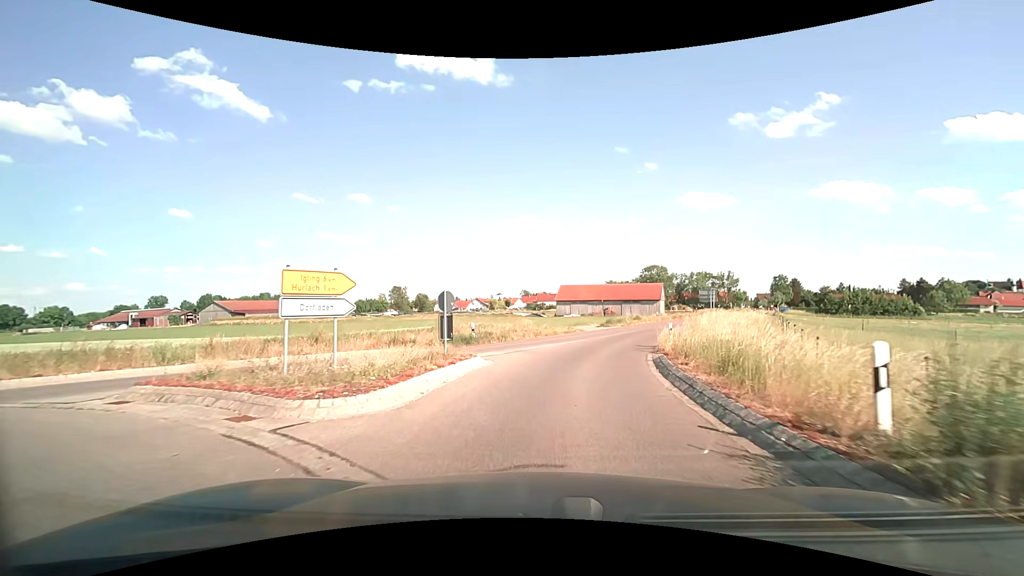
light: Day
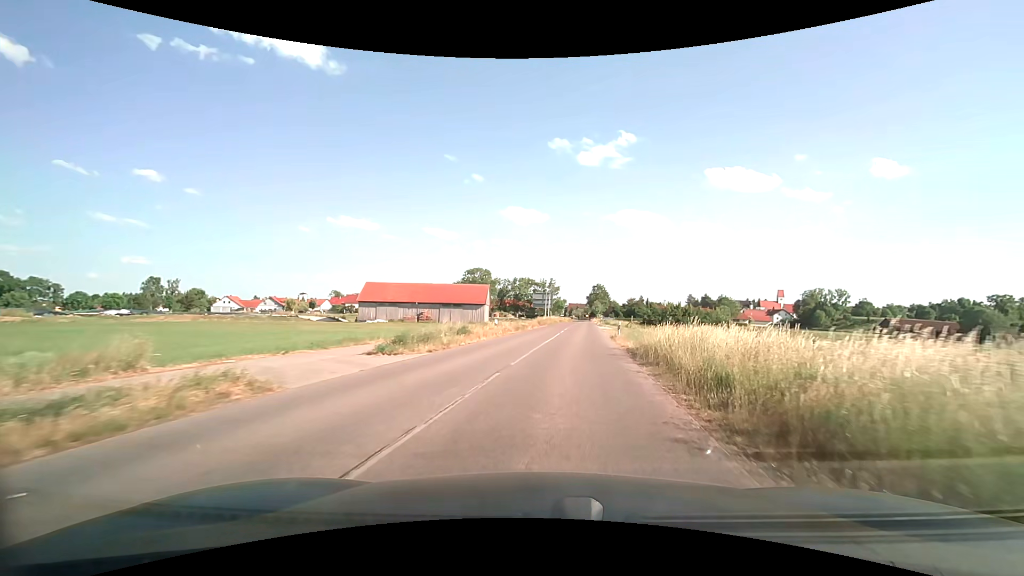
(+3.9, +25.7) m; +20°
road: tertiary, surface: asphalt
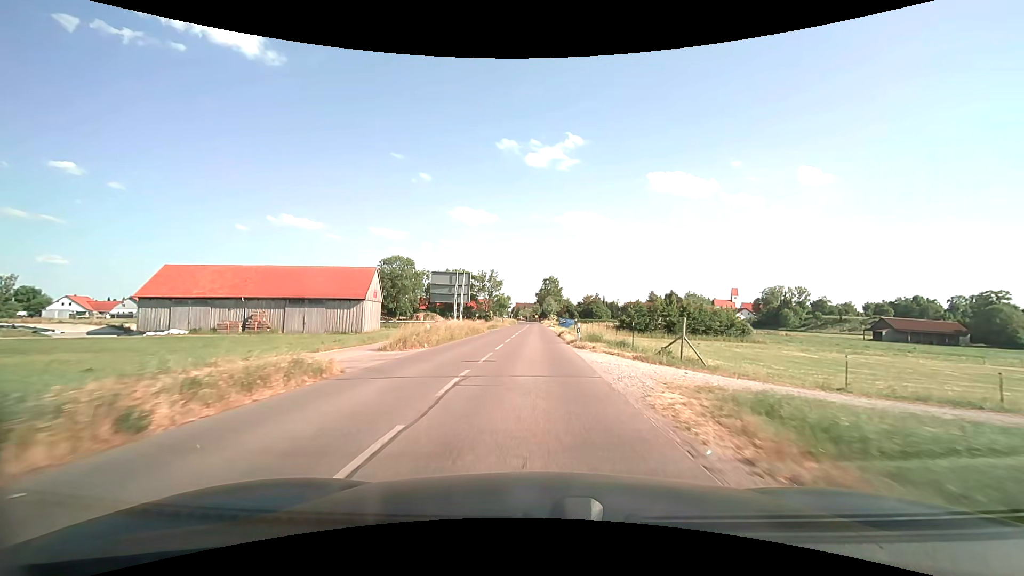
(+4.5, +42.8) m; +7°
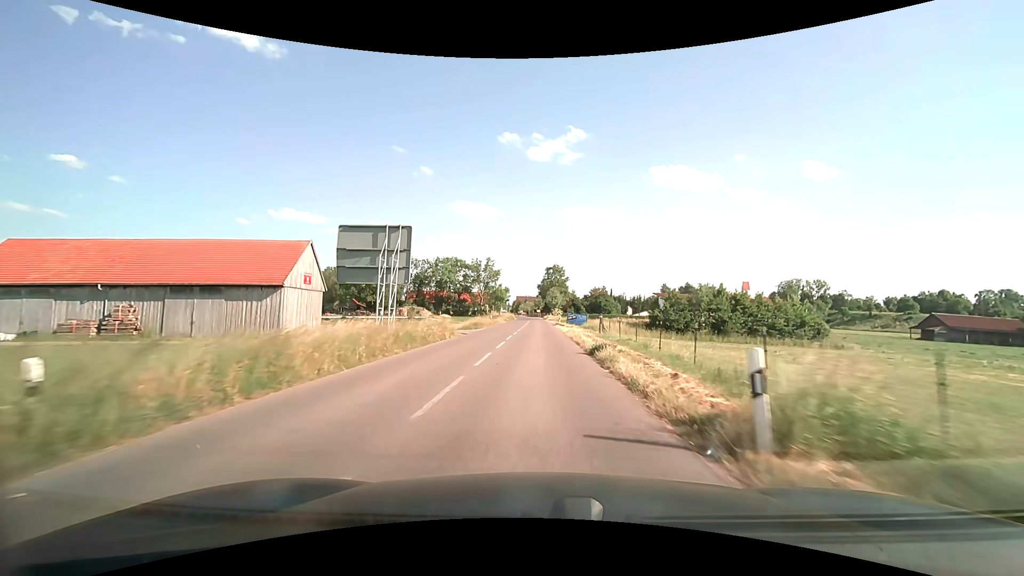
(0.0, +20.1) m; 0°
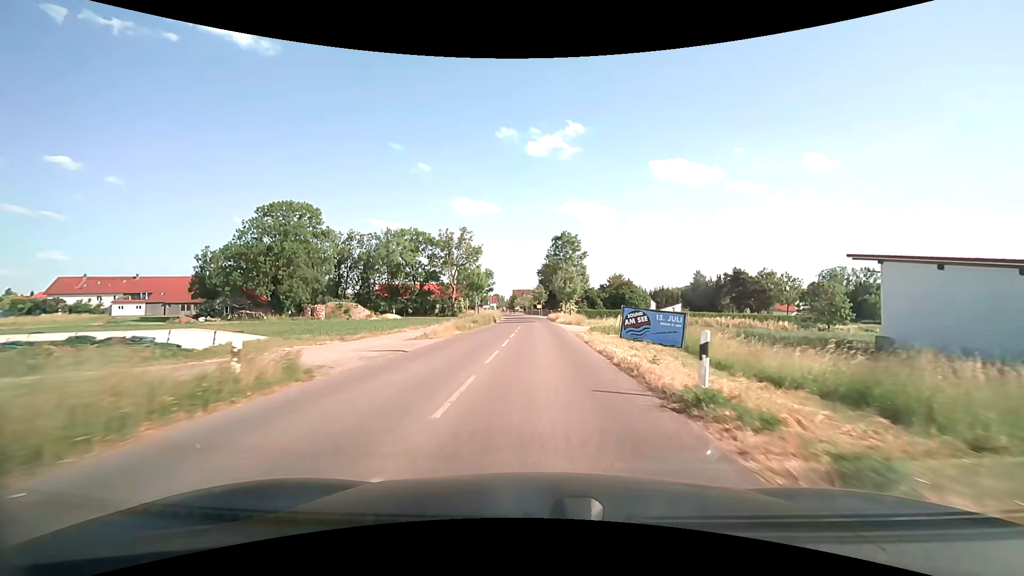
(-0.1, +48.0) m; 0°
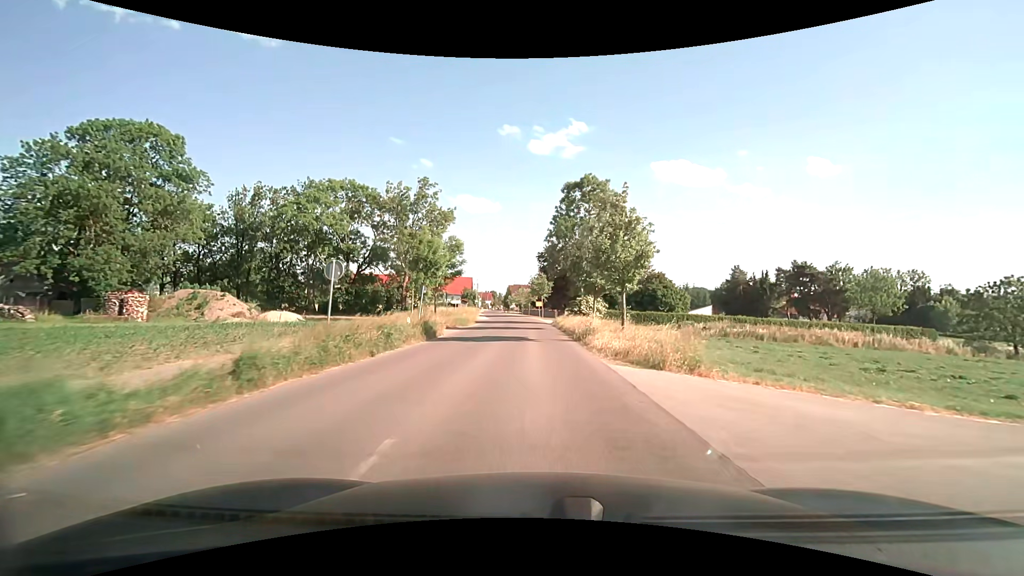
(+0.1, +34.8) m; 0°
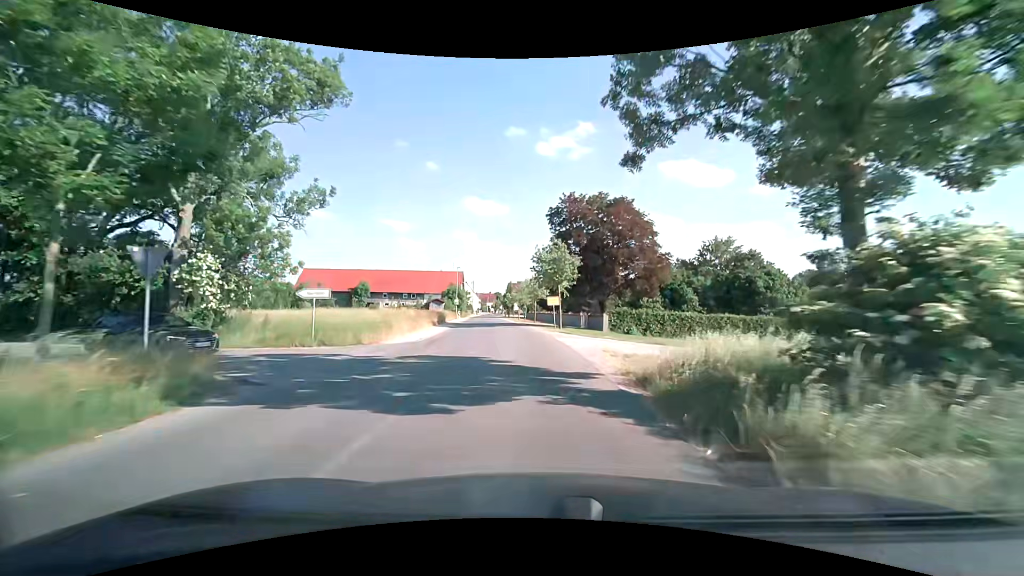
(-0.2, +39.7) m; -1°
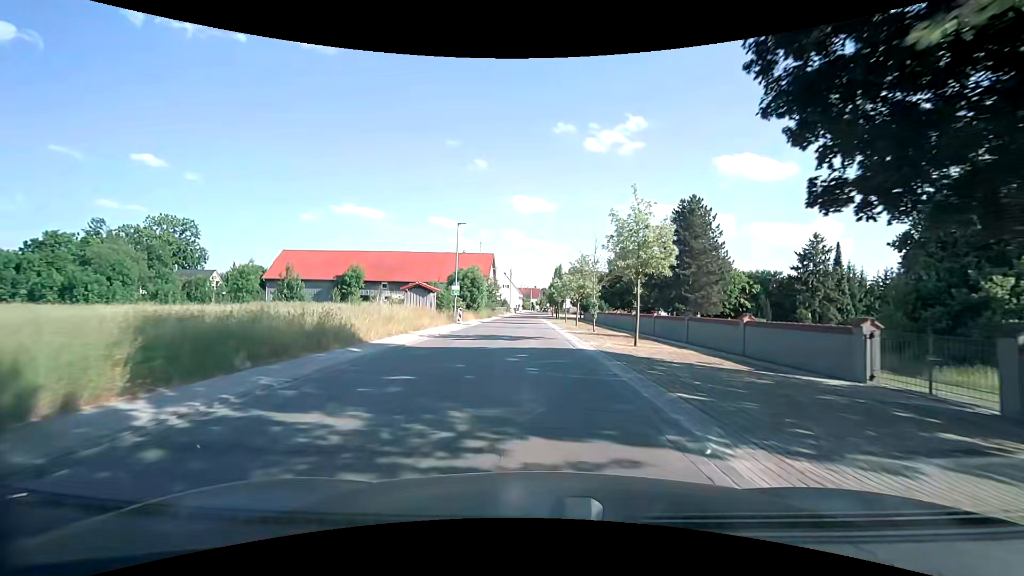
(-2.1, +38.8) m; -6°
